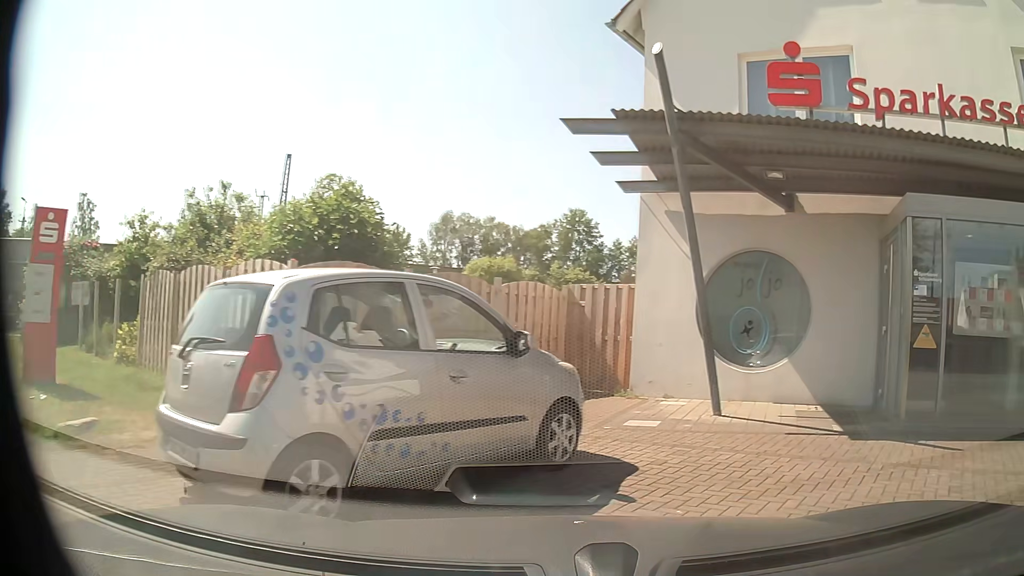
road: secondary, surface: asphalt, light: Day
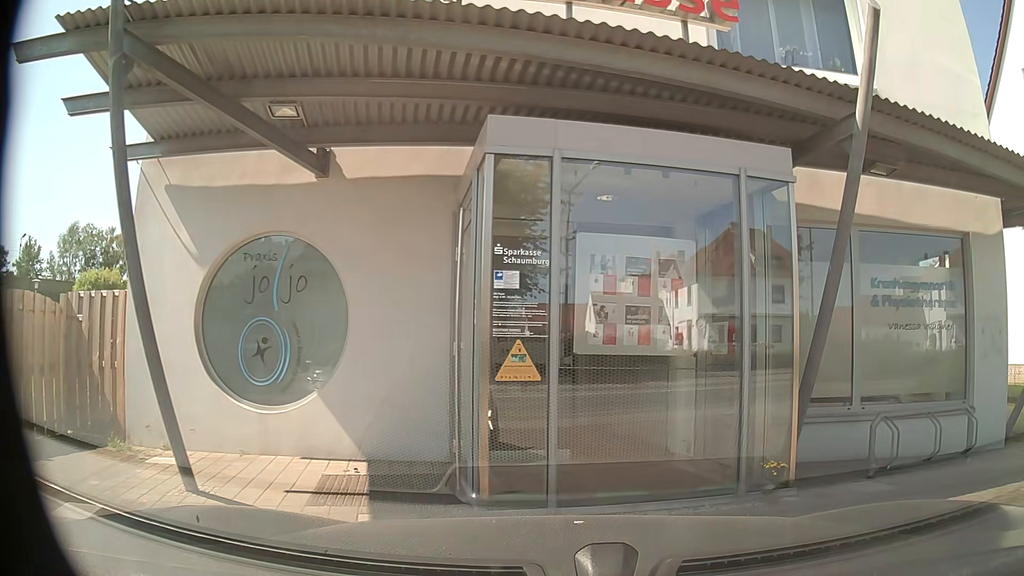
(+0.7, +3.2) m; +26°
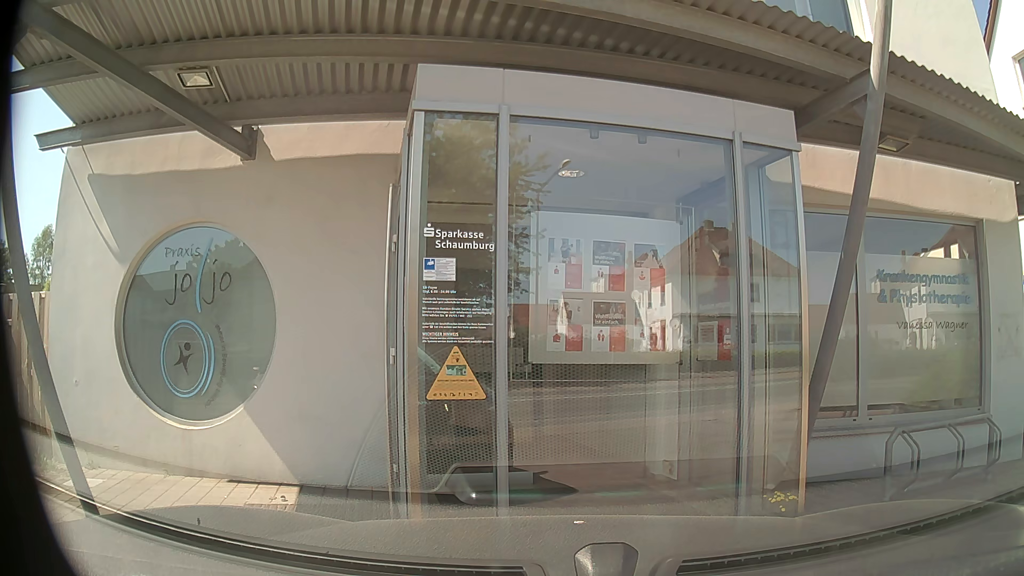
(0.0, +1.0) m; 0°
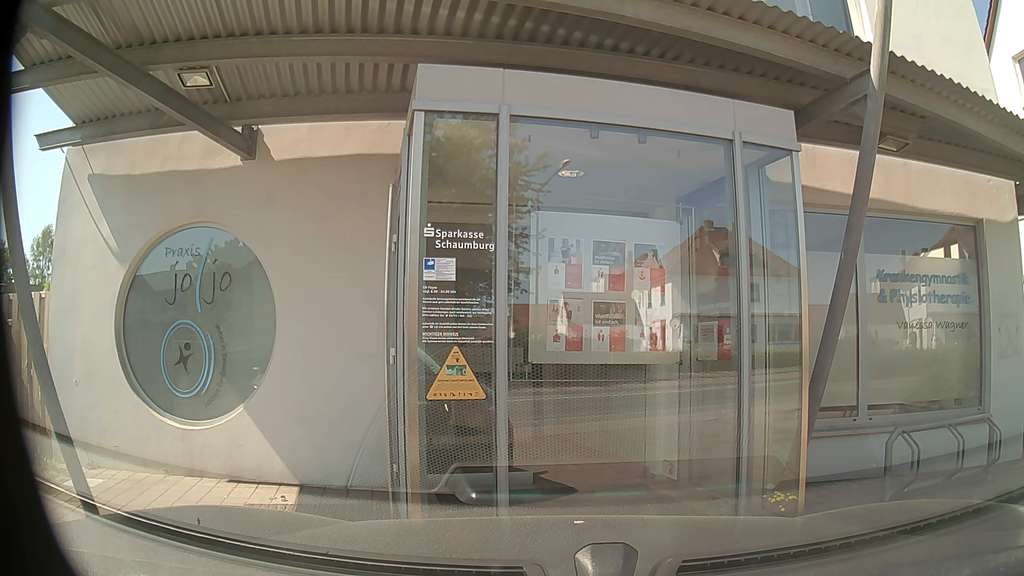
(0.0, 0.0) m; 0°
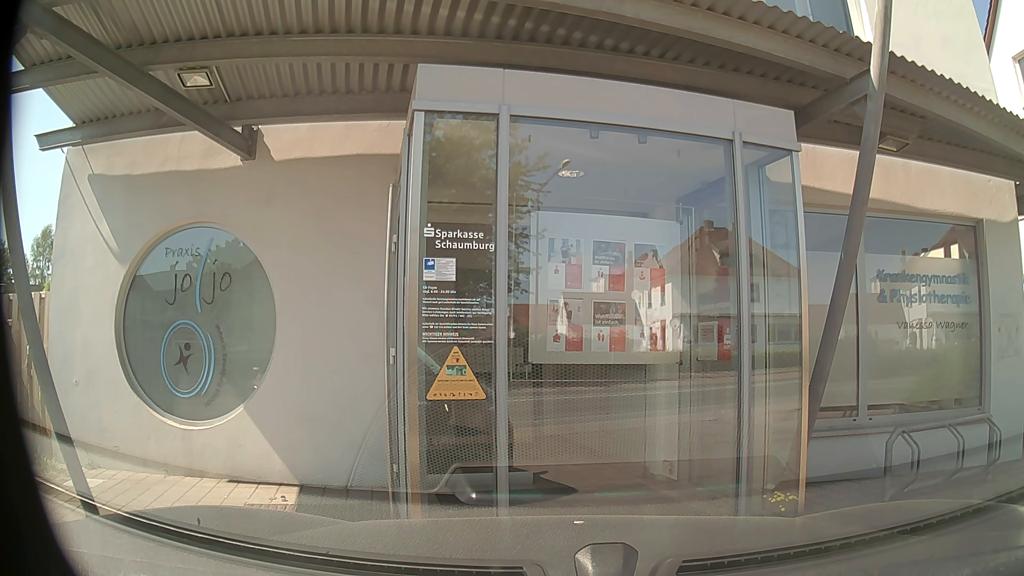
(0.0, 0.0) m; 0°
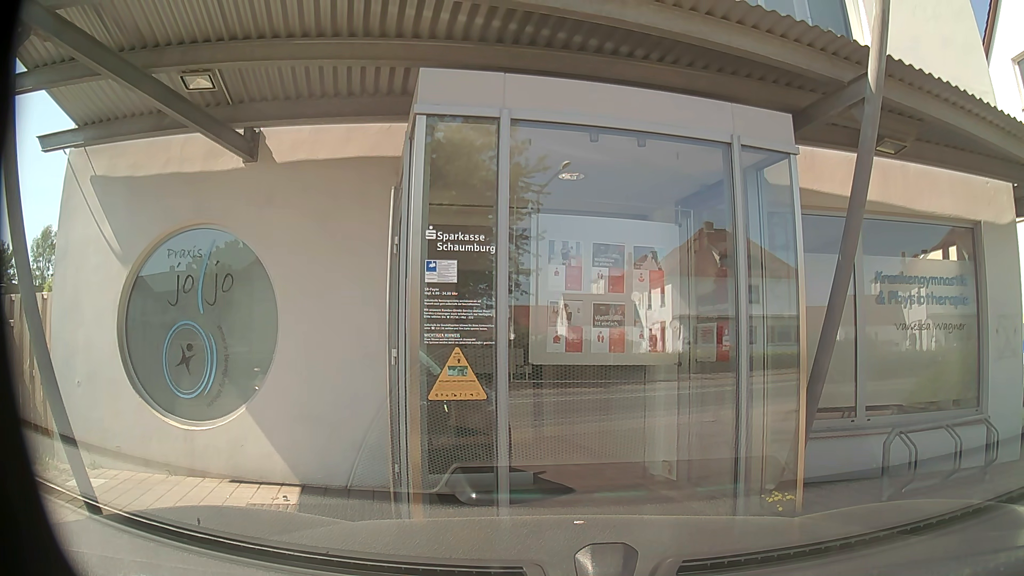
(0.0, +0.1) m; 0°
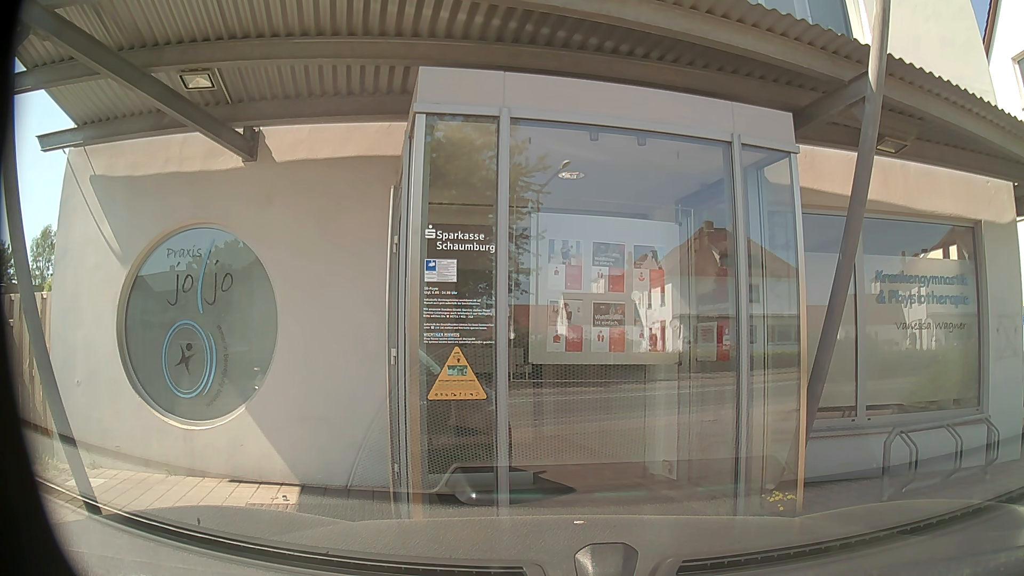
(0.0, +0.1) m; 0°
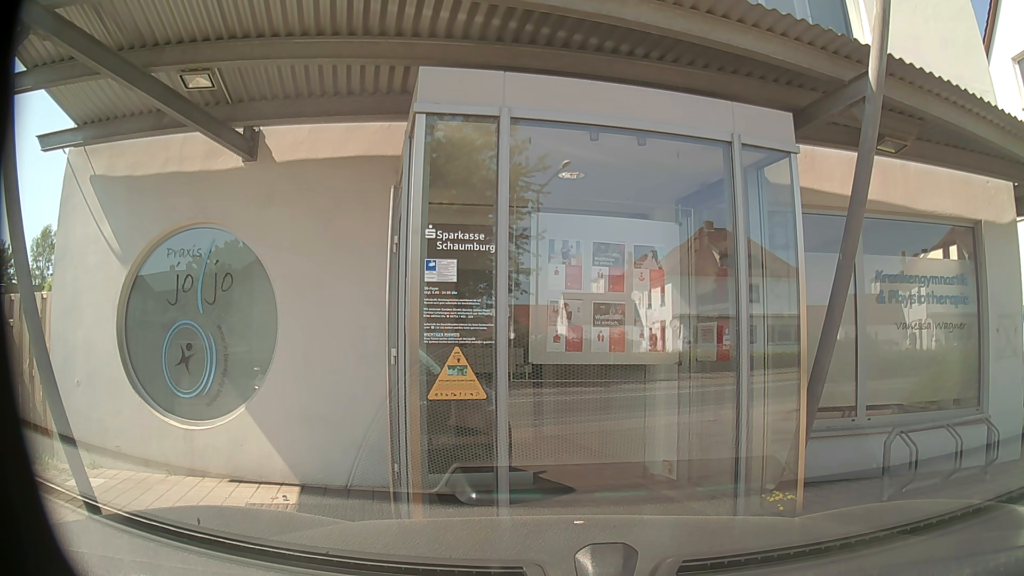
(0.0, 0.0) m; 0°
